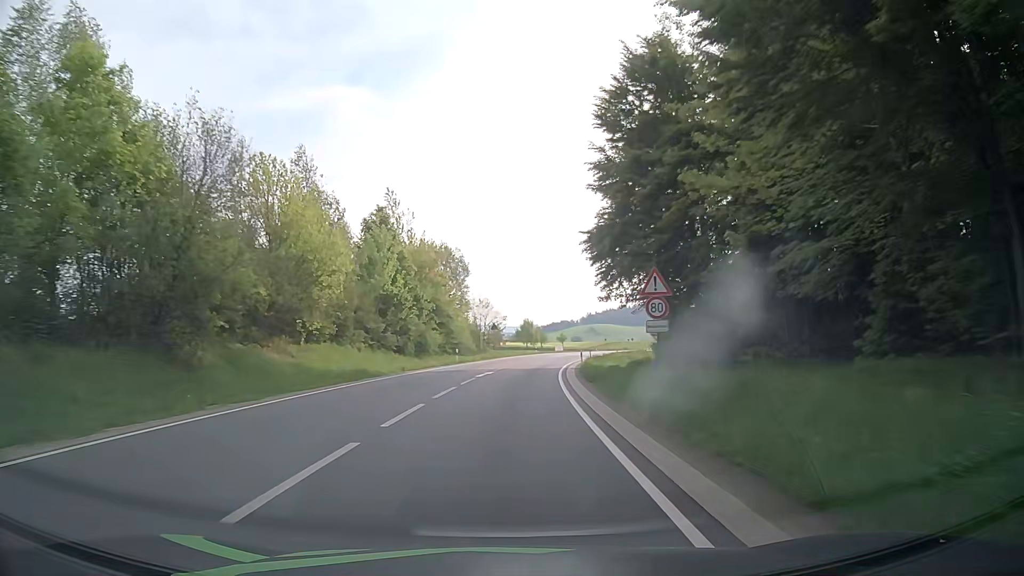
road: secondary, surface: asphalt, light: Day
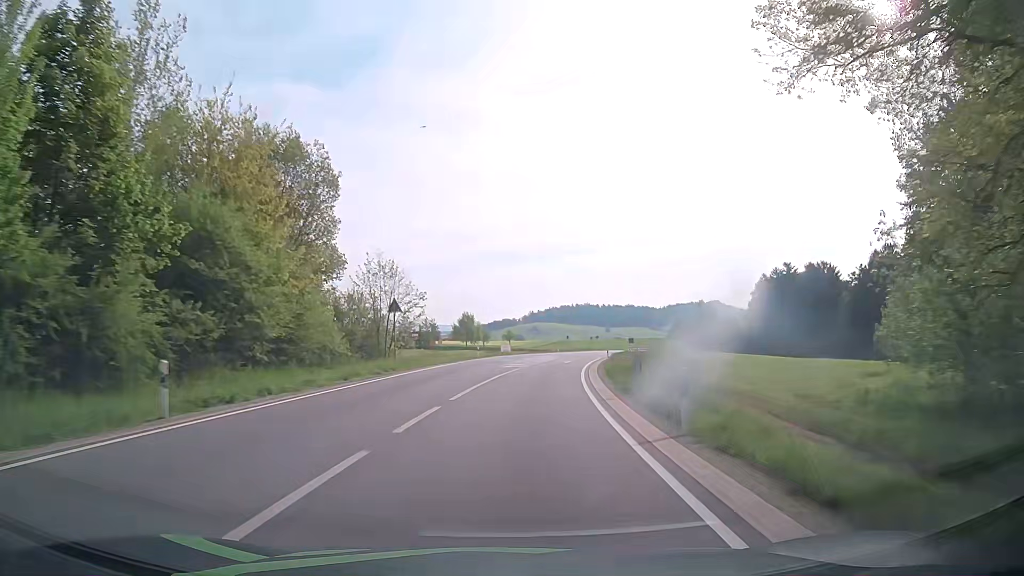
(+1.4, +36.5) m; +5°
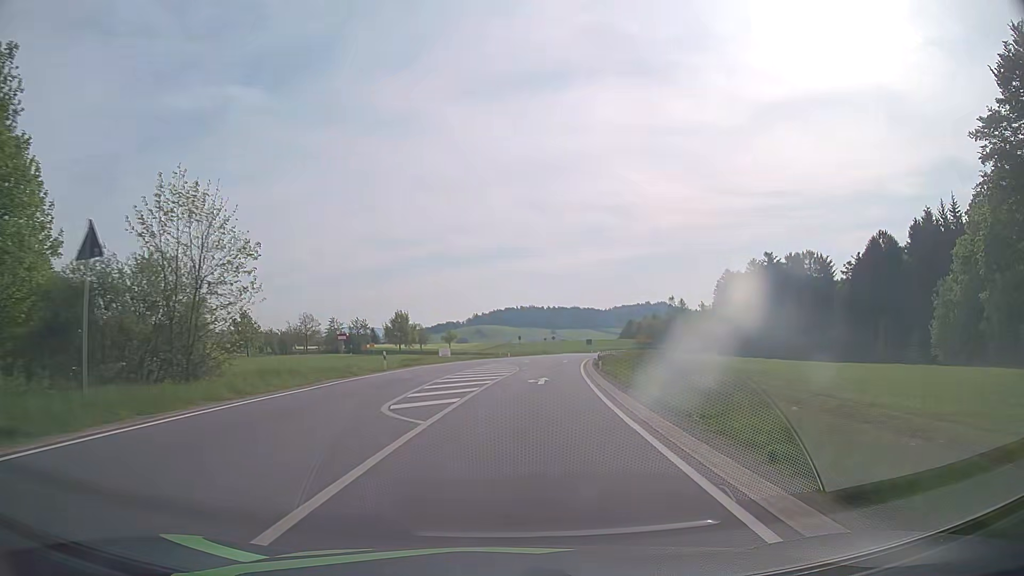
(+1.0, +24.3) m; +5°
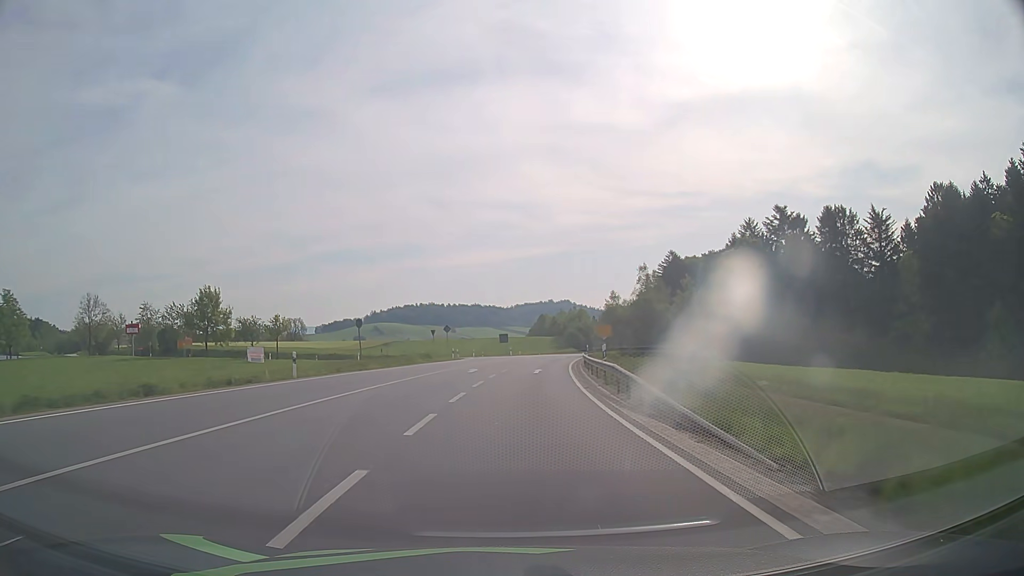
(+4.7, +59.5) m; +8°
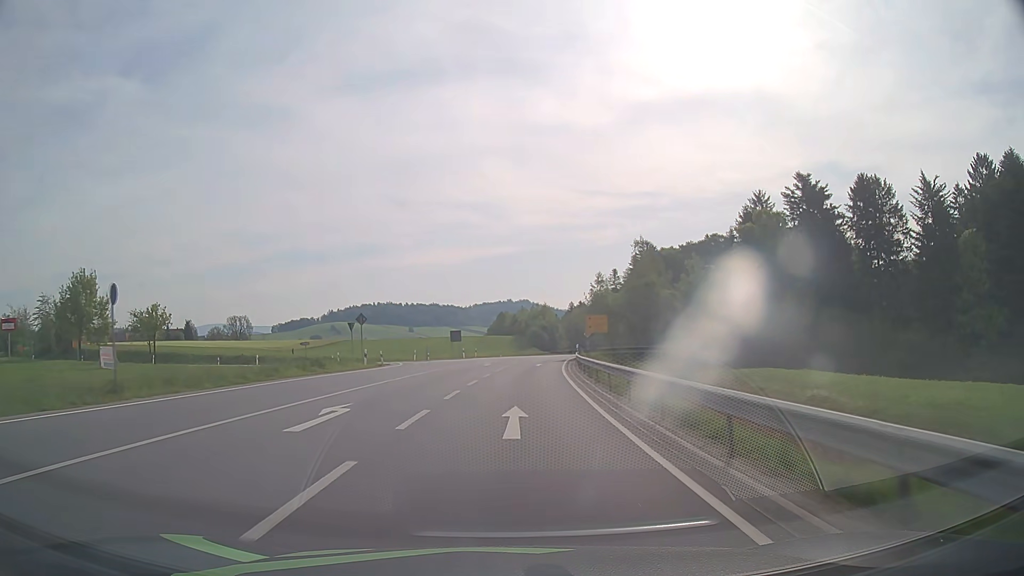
(+0.8, +23.6) m; +4°
